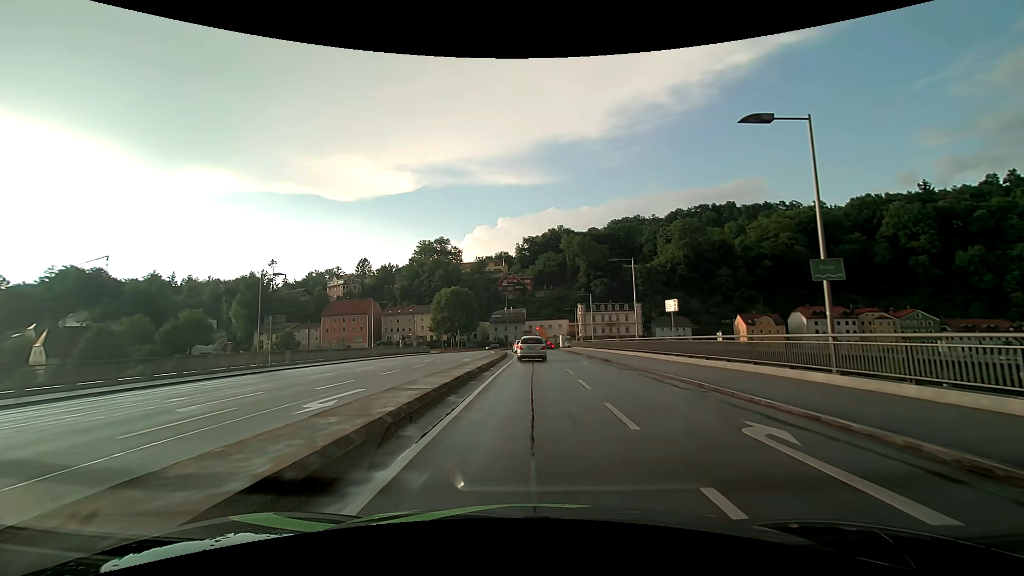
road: primary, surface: asphalt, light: Day
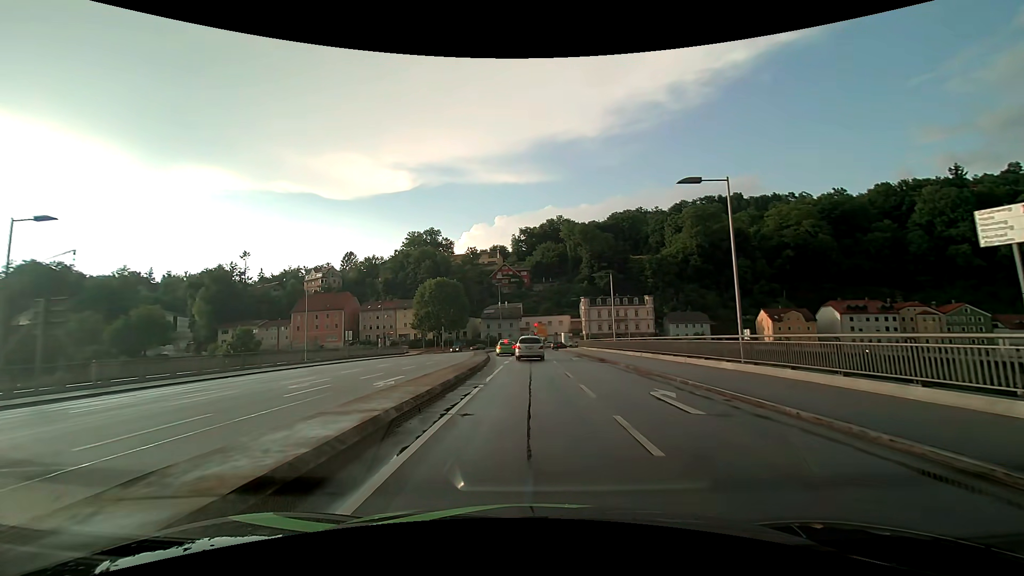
(-0.1, +19.5) m; 0°
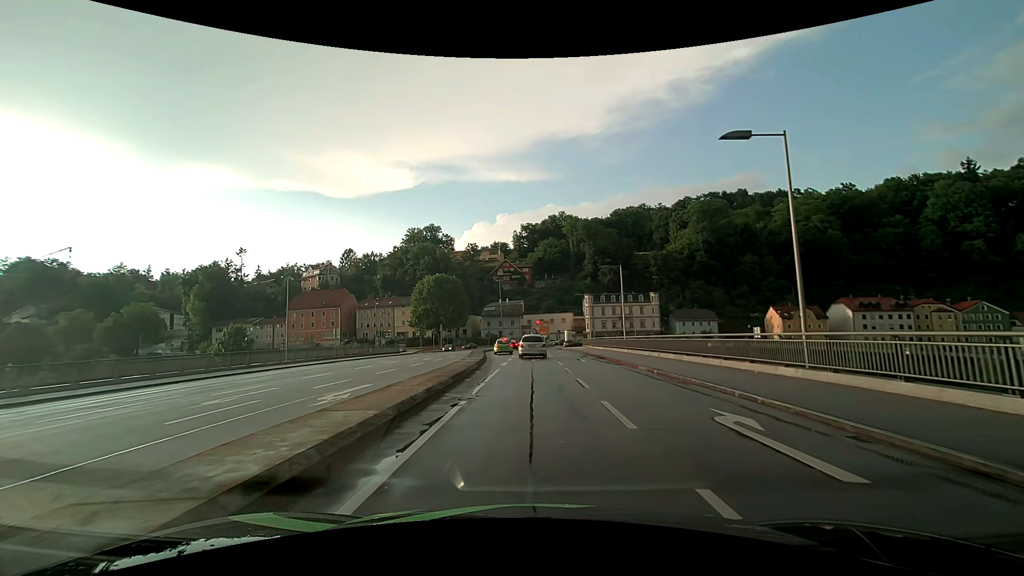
(0.0, +4.3) m; 0°
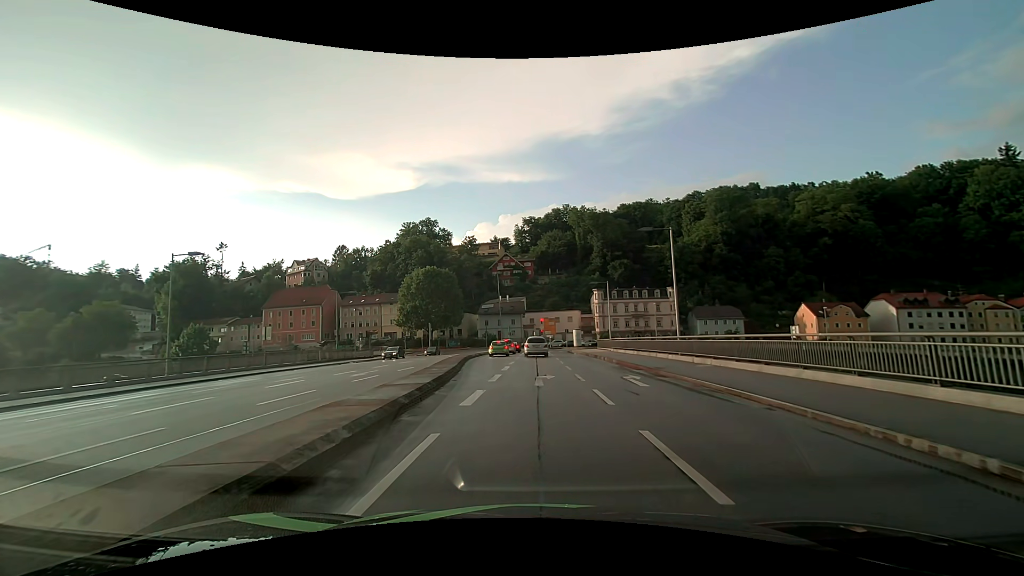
(0.0, +15.1) m; 0°
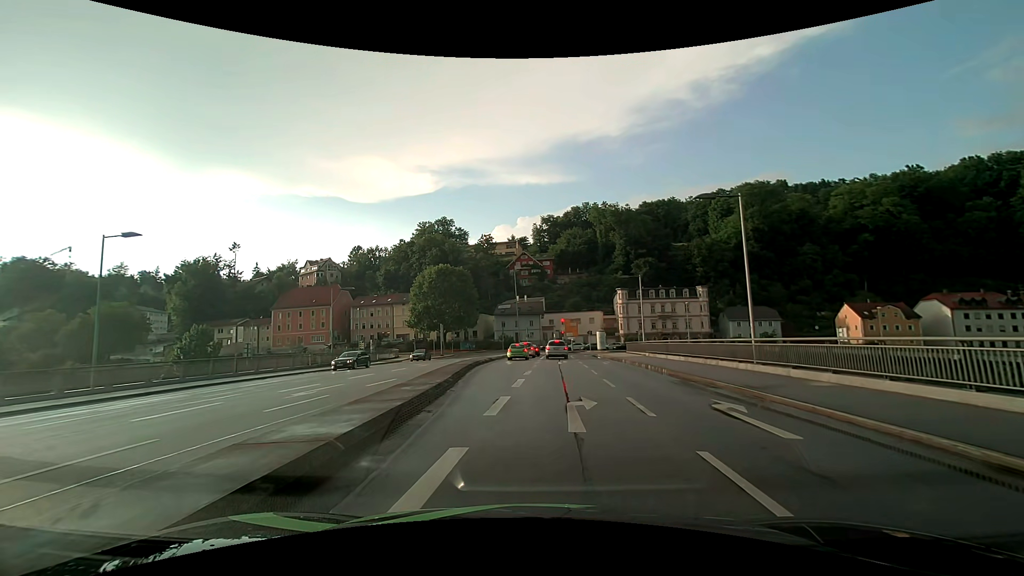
(-0.1, +7.1) m; -2°
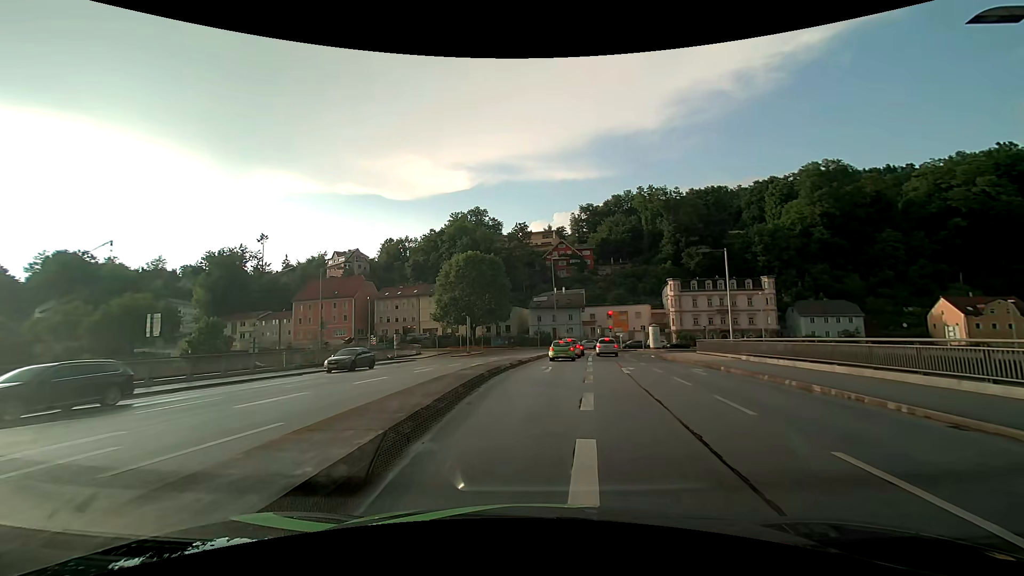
(-0.5, +11.9) m; -5°
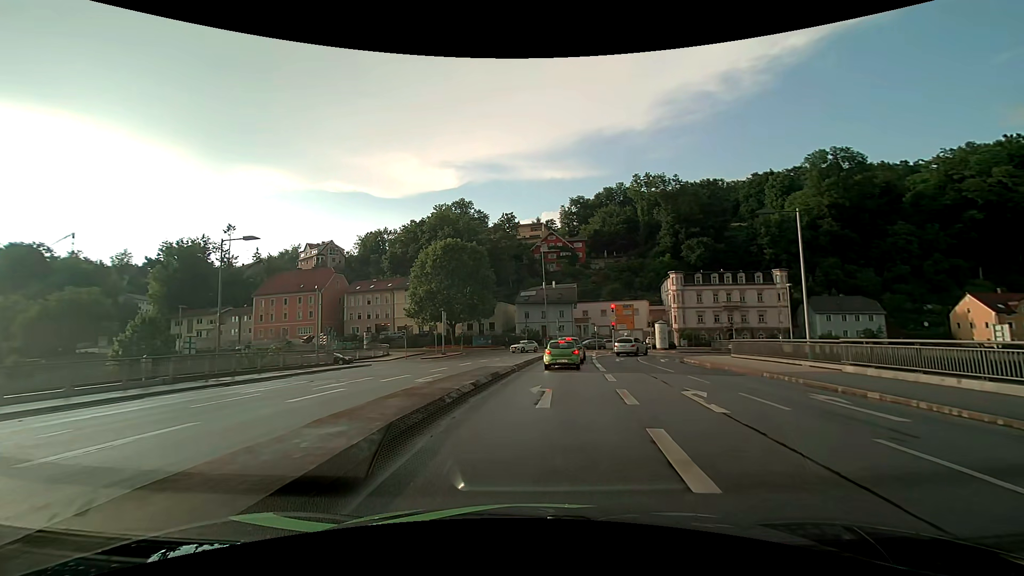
(+0.2, +11.0) m; +2°
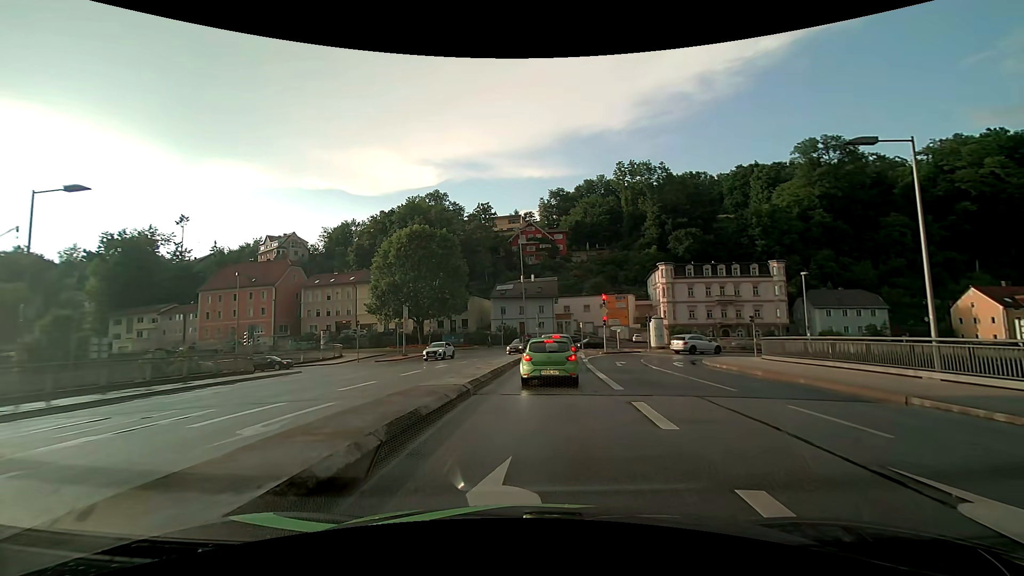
(+0.1, +8.9) m; +2°
(0, +10) (+1, +20) (+1, +30) (+2, +40) (0, +50) (-6, +58) (-13, +65) (-22, +69) (-31, +73) (-40, +77) m
